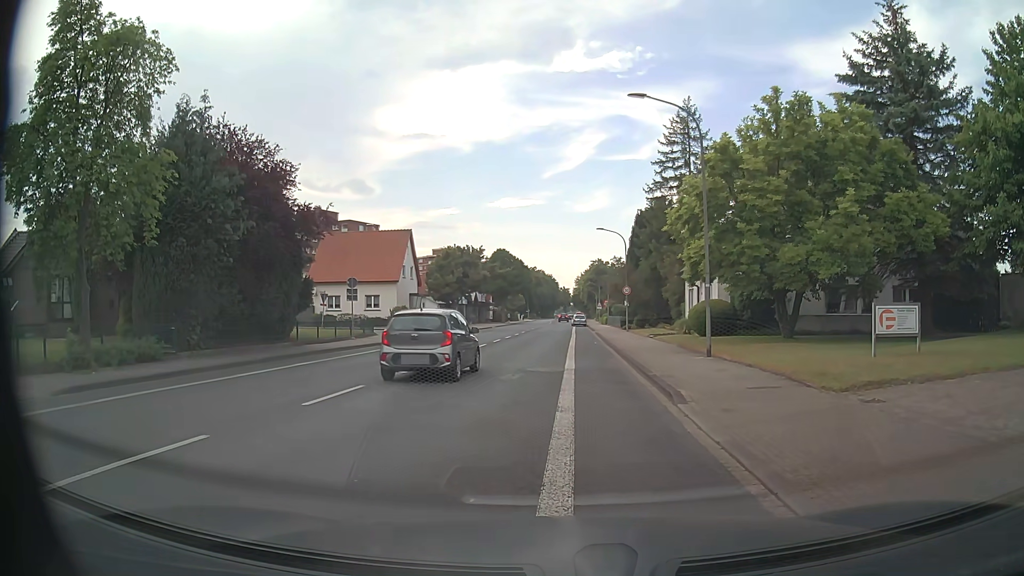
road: tertiary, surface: asphalt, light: Day
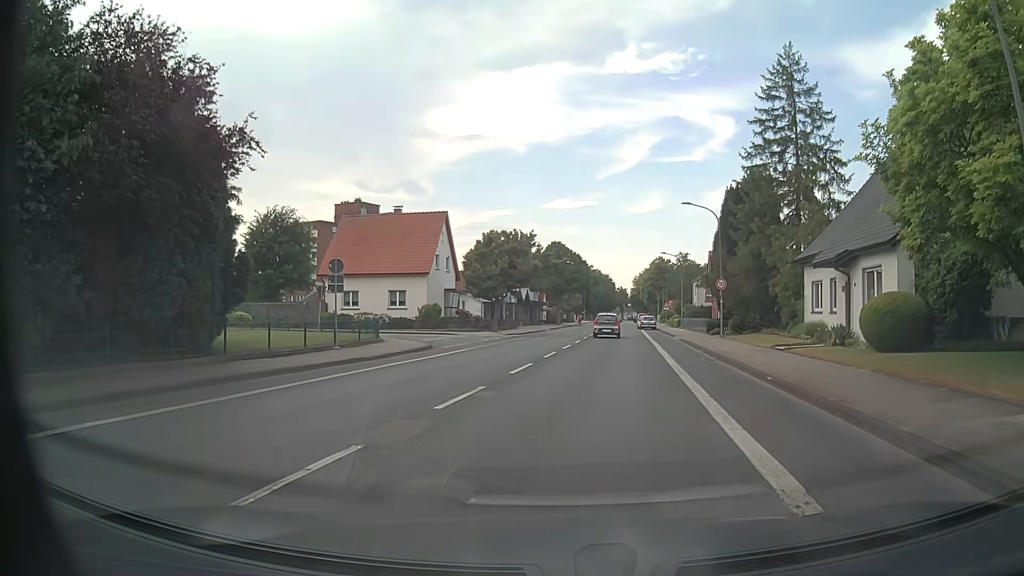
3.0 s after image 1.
(-1.6, +12.8) m; -7°
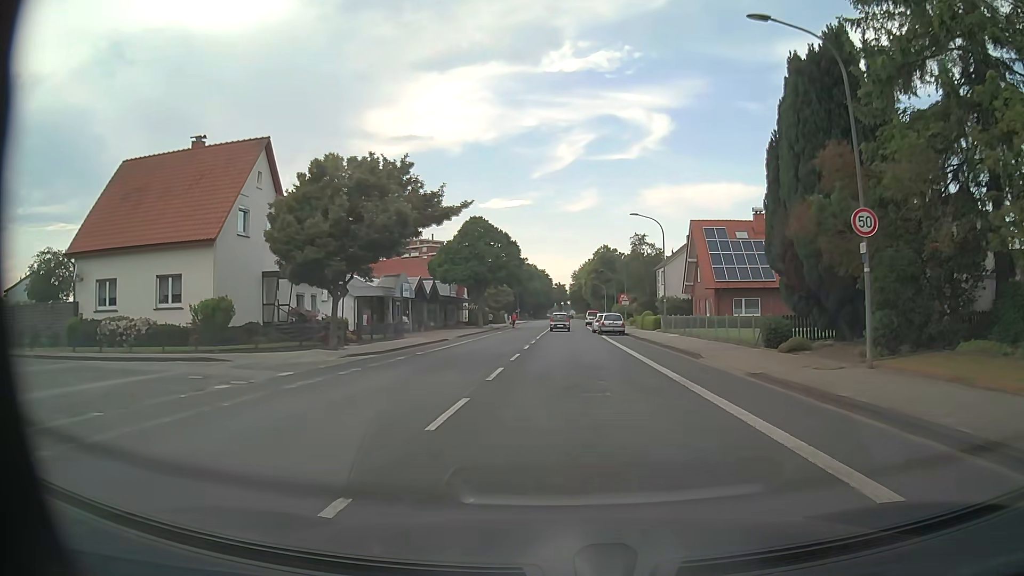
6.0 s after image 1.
(+1.3, +25.9) m; +5°
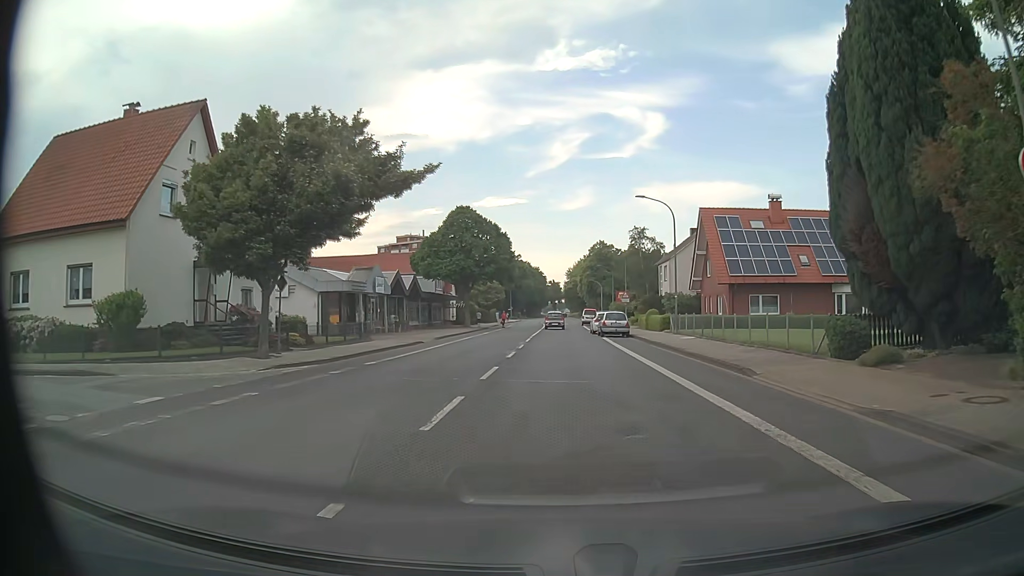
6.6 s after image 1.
(0.0, +6.2) m; 0°
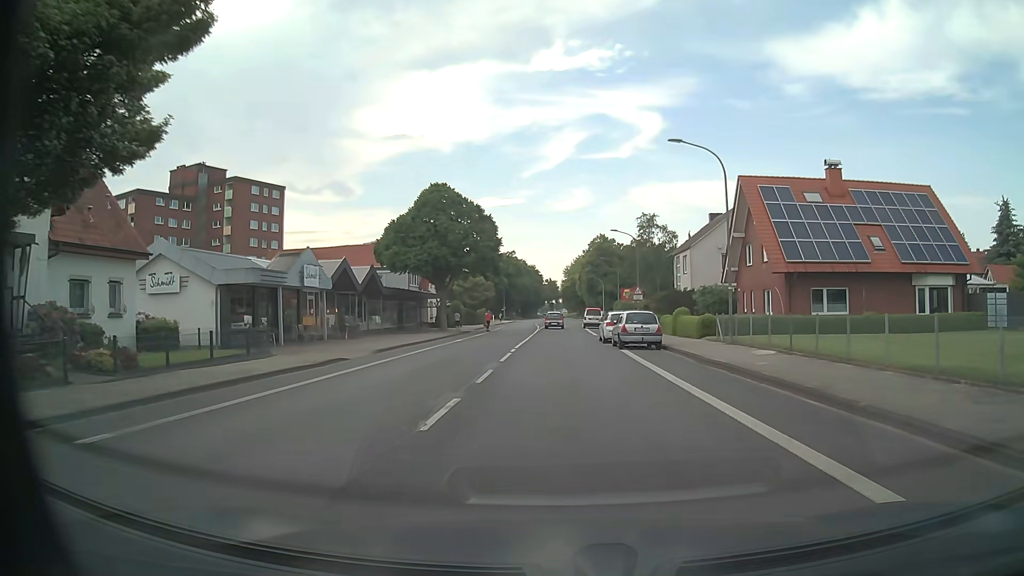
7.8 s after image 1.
(+0.1, +12.7) m; +1°
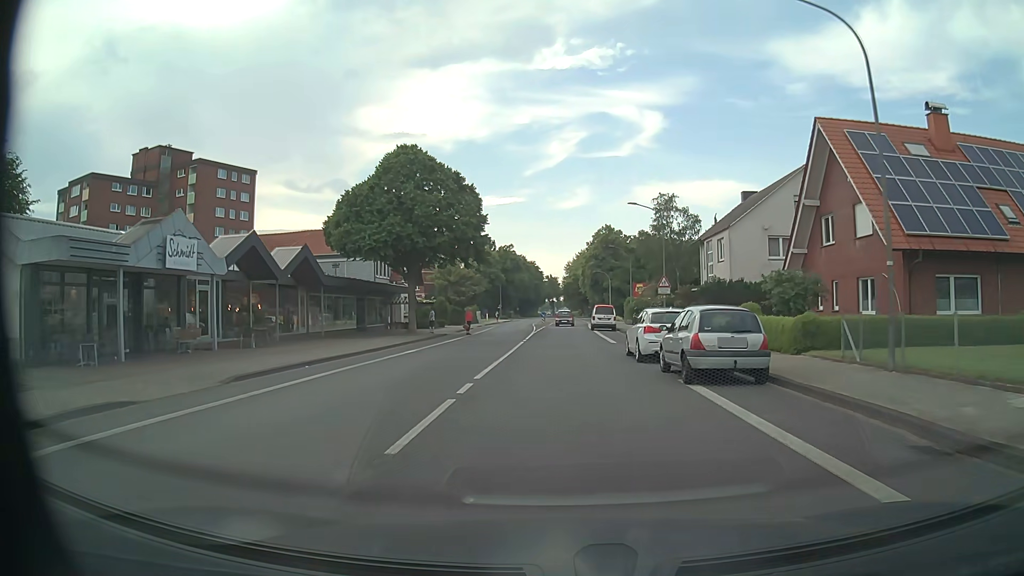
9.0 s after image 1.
(-0.1, +12.8) m; 0°
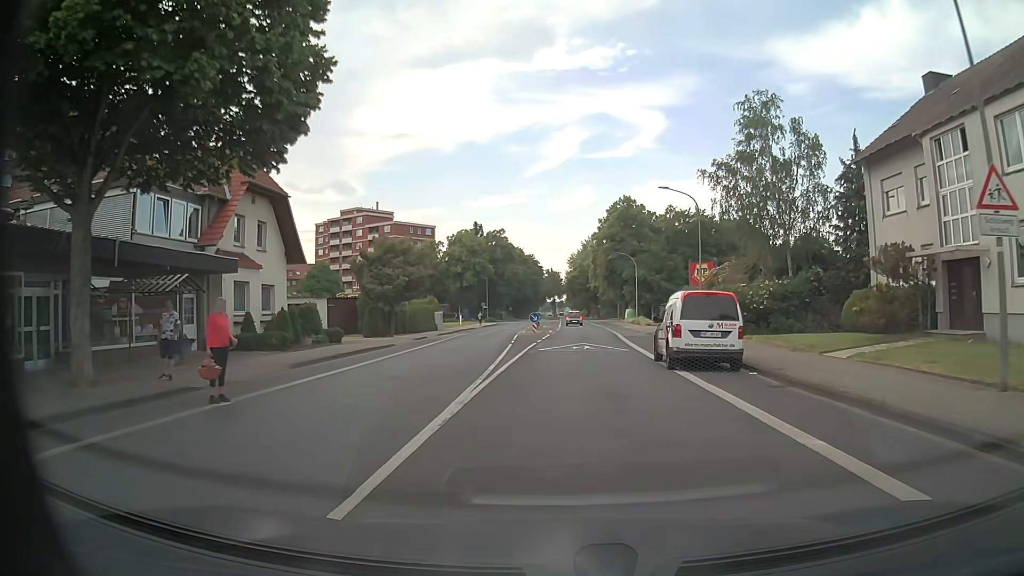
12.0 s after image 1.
(-0.1, +32.7) m; -1°
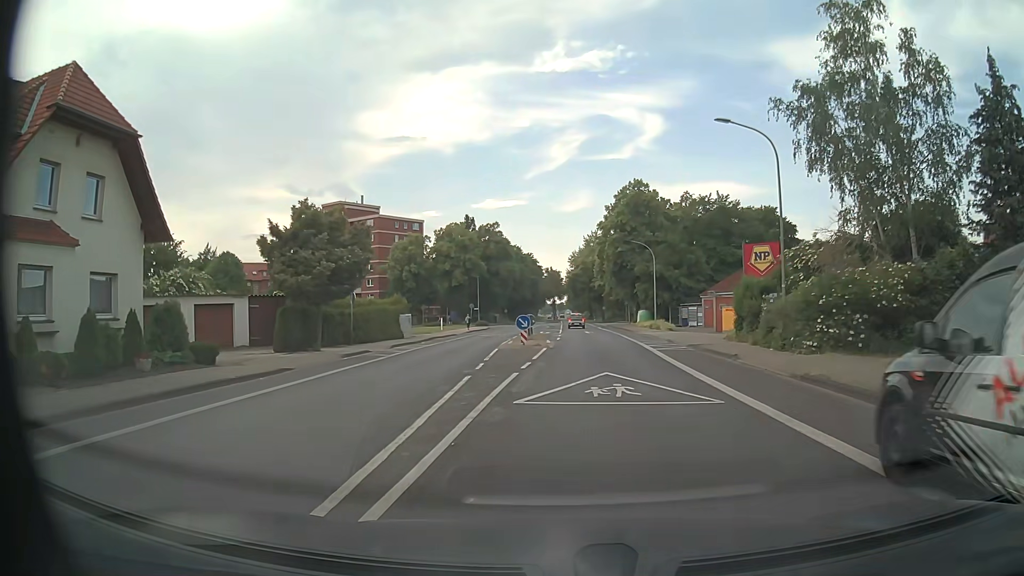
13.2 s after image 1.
(+0.1, +13.4) m; +1°
(0, +10) (+1, +20) (+1, +30) (+1, +40) (+2, +50) (+2, +60) (+2, +70) (+2, +80) (+2, +90) (+2, +100) m
